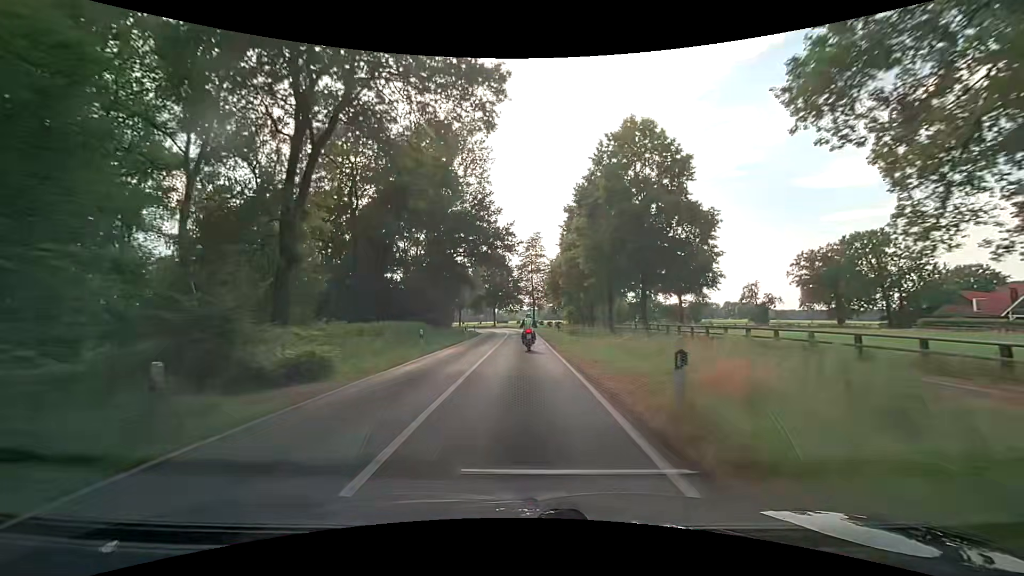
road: secondary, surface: asphalt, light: Day
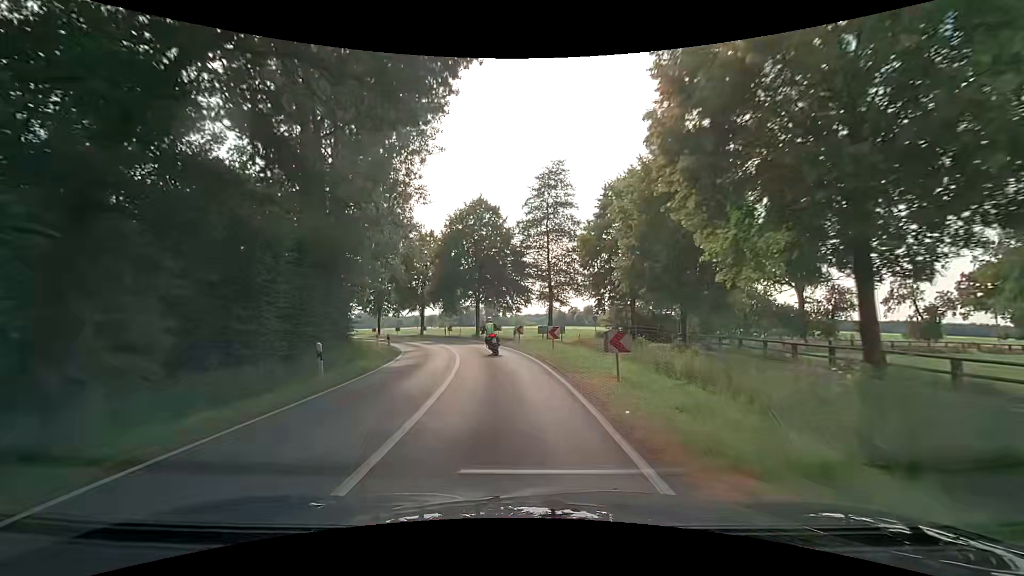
(-0.3, +45.4) m; -2°
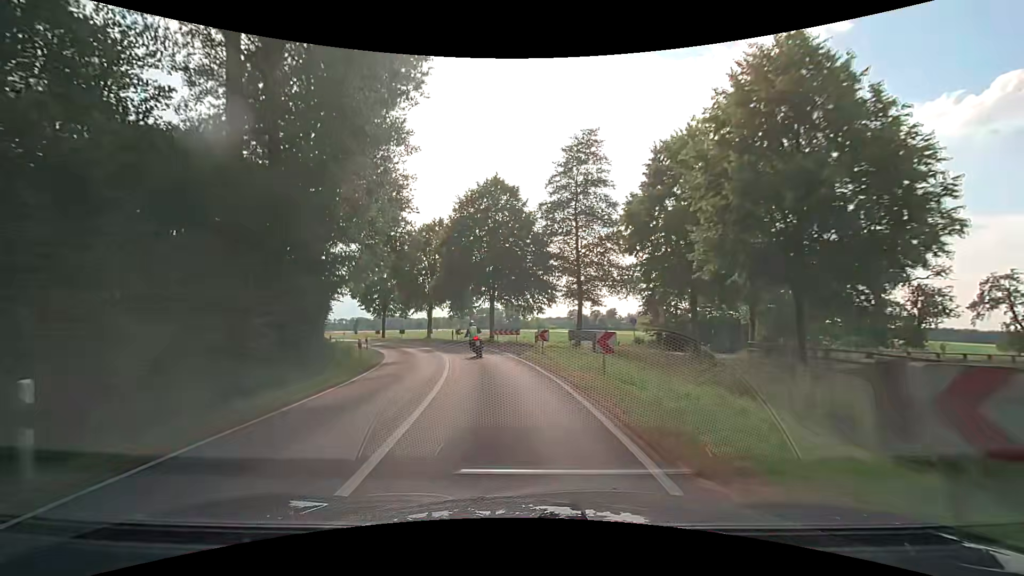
(0.0, +8.8) m; -1°
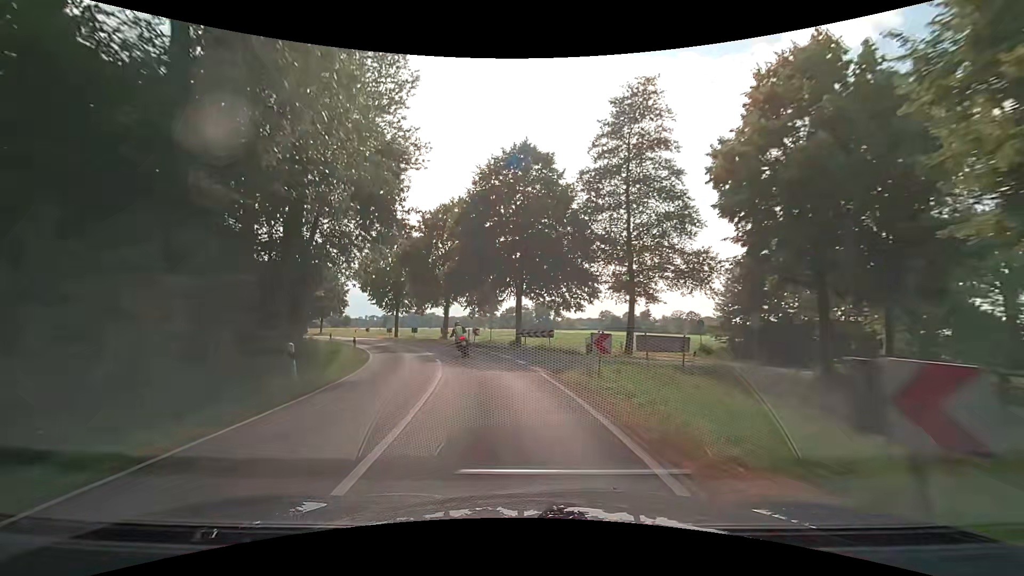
(-0.2, +9.0) m; -3°
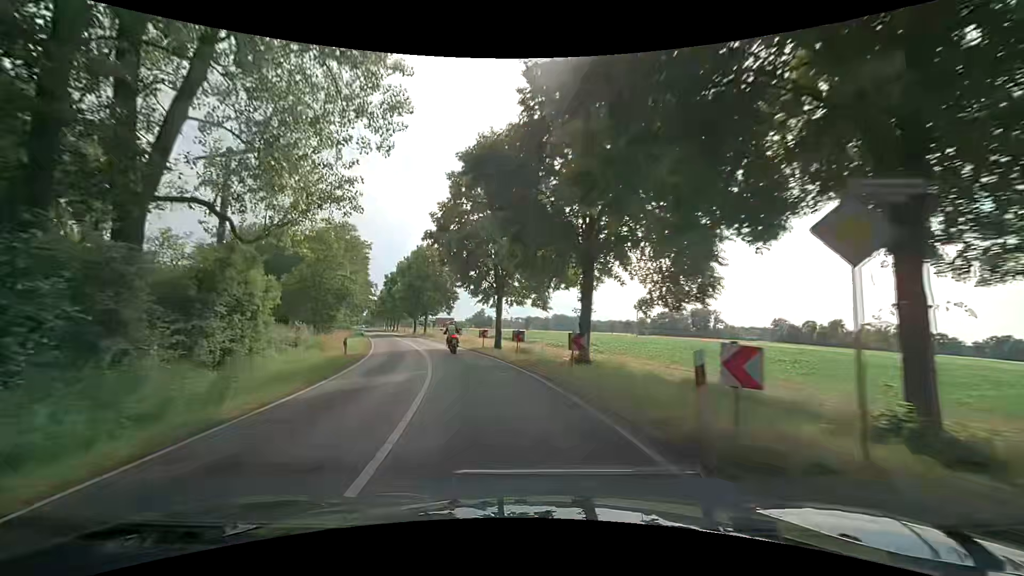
(-3.4, +27.8) m; -16°
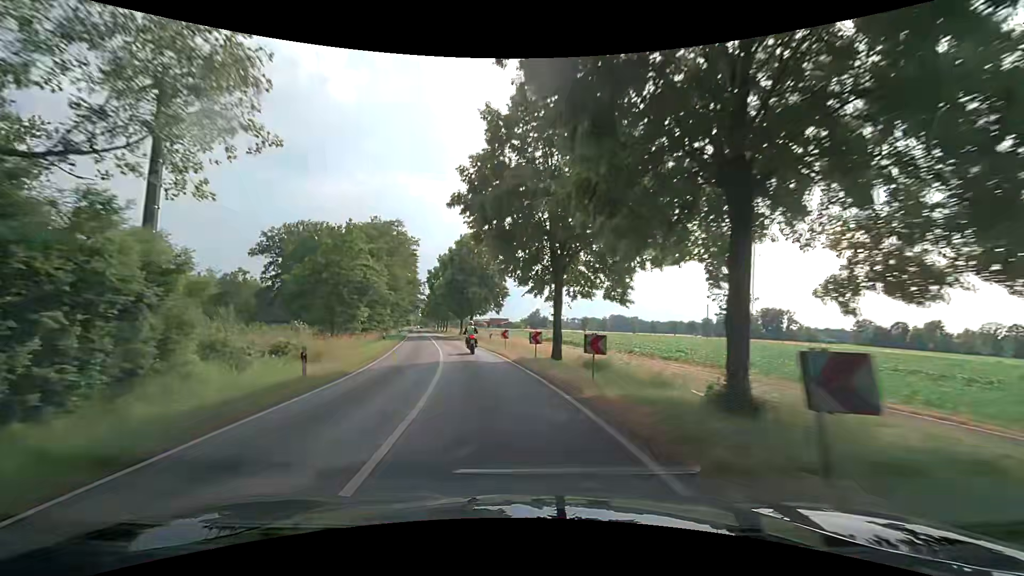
(-0.5, +9.8) m; -6°
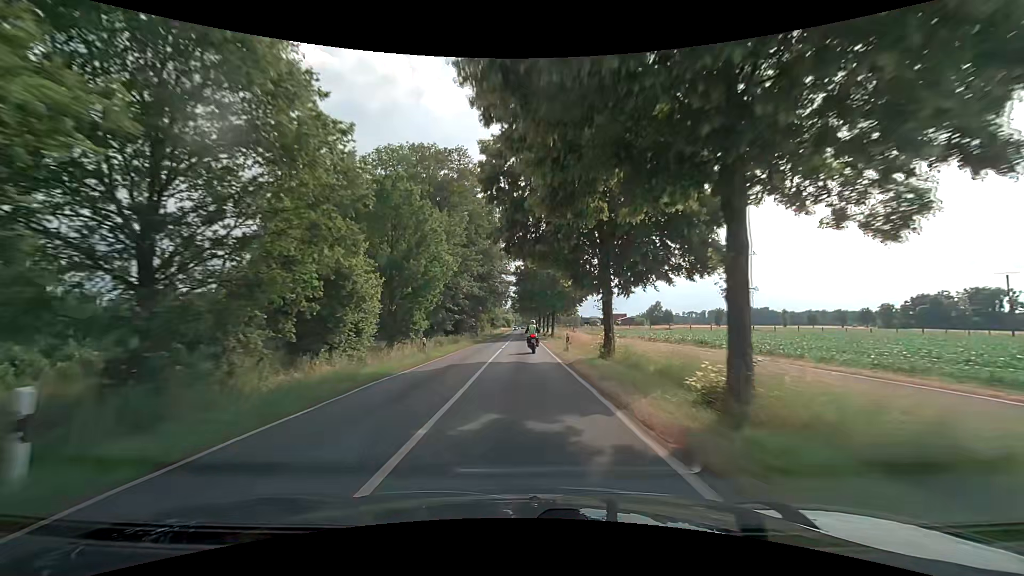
(-8.7, +51.9) m; -13°
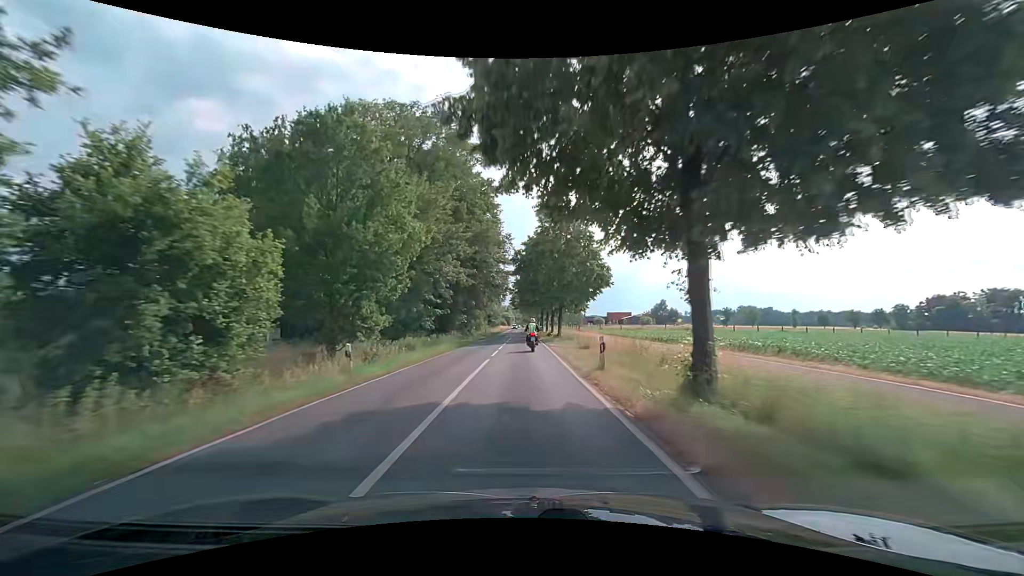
(0.0, +10.8) m; 0°
(0, +10) (0, +20) (0, +30) (0, +40) (0, +50) (0, +60) (0, +70) (0, +80) (0, +90) (-1, +100) m
